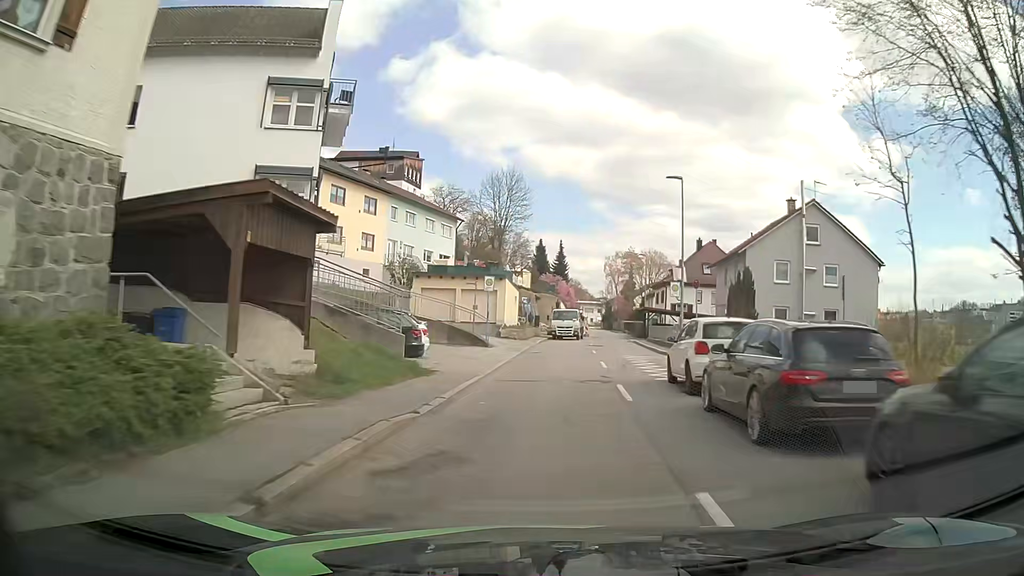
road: tertiary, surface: asphalt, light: Day
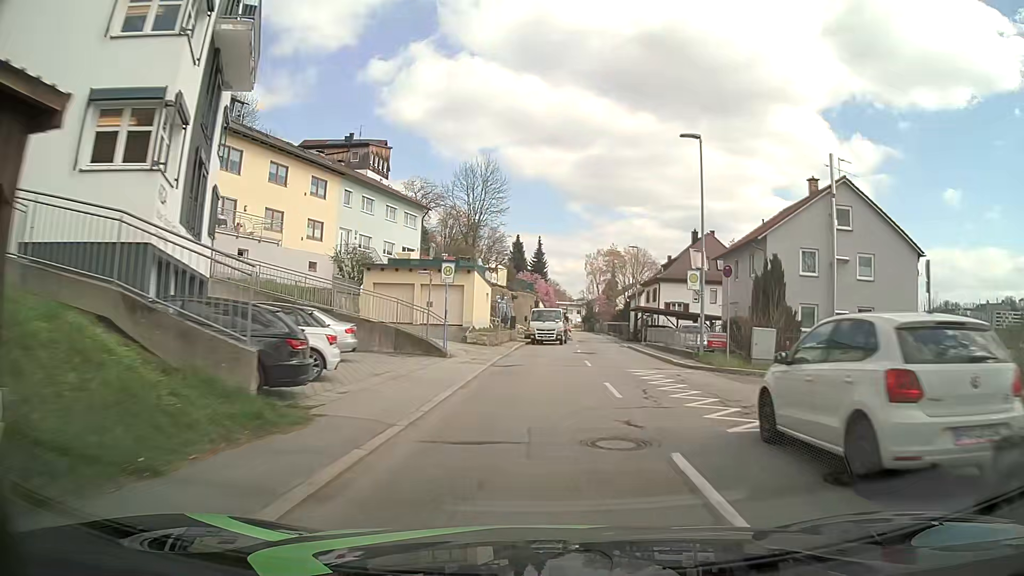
(+0.2, +7.6) m; +2°
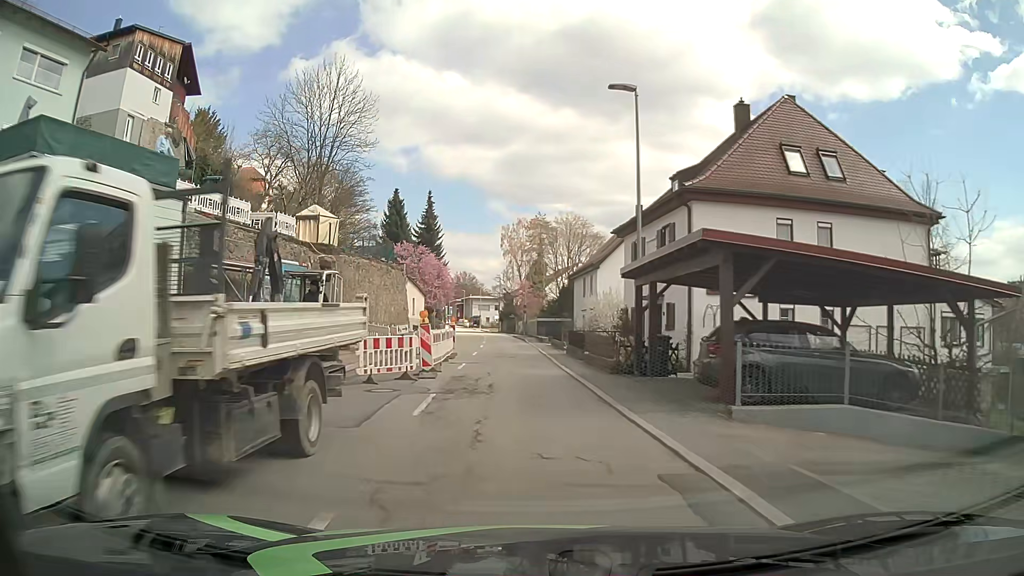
(+3.5, +37.8) m; +6°
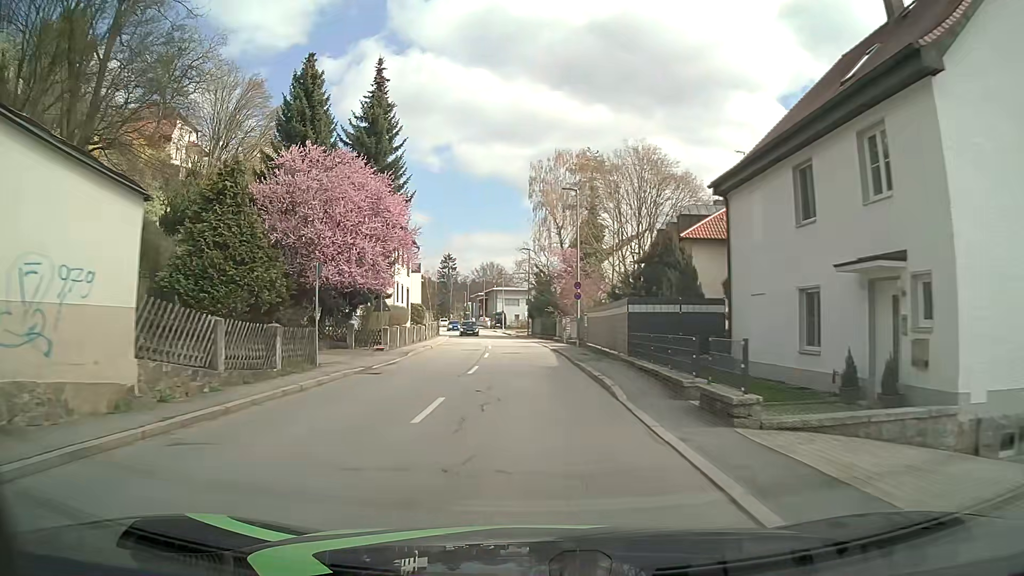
(-1.2, +38.1) m; -3°
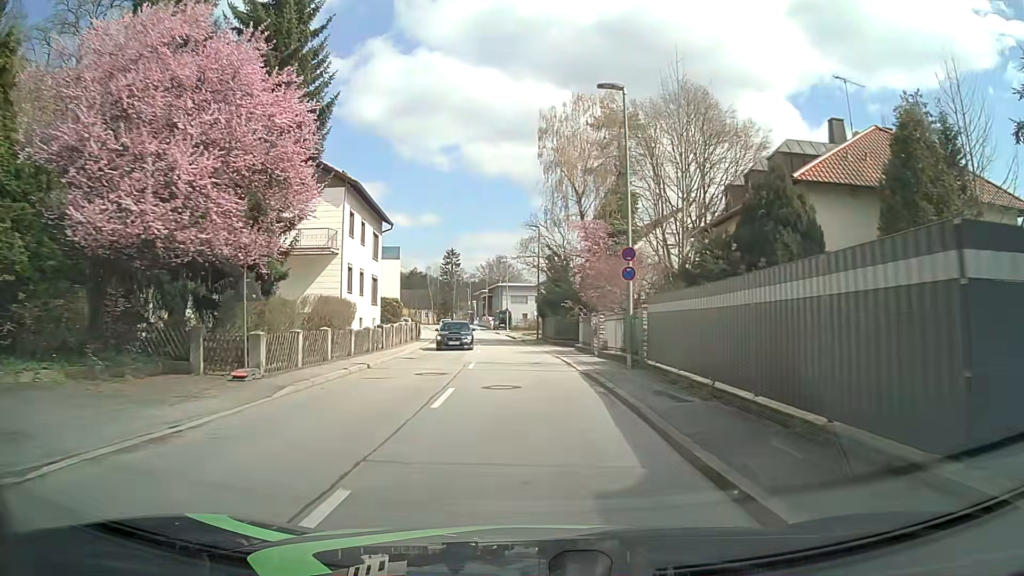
(-0.1, +15.3) m; 0°
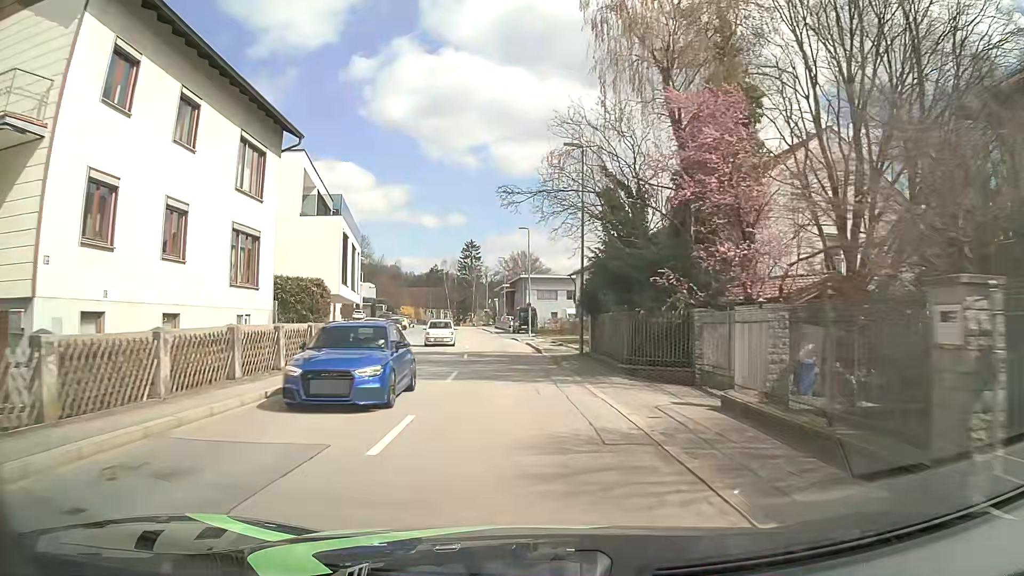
(-0.5, +23.0) m; -3°
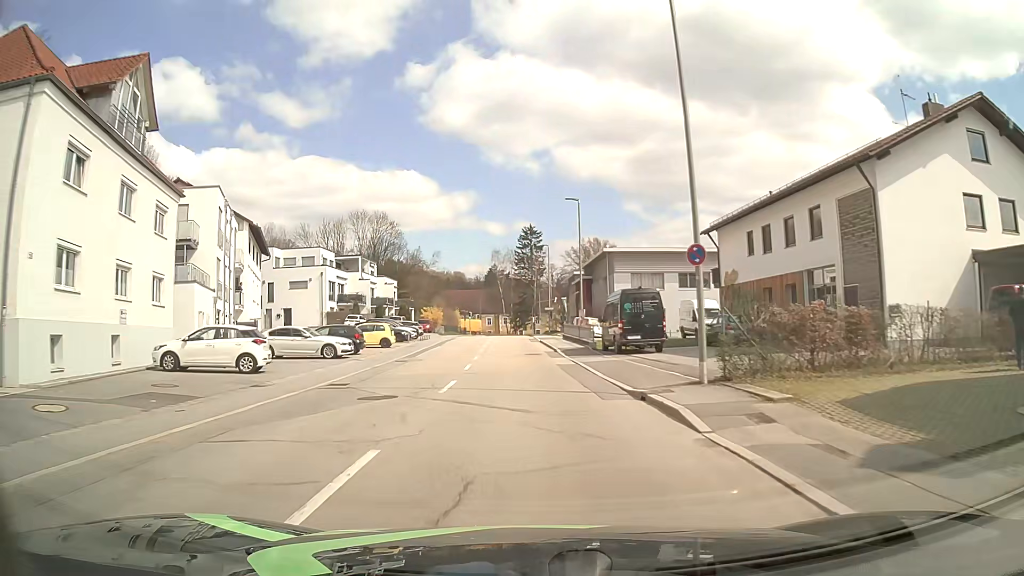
(-1.9, +38.2) m; -6°
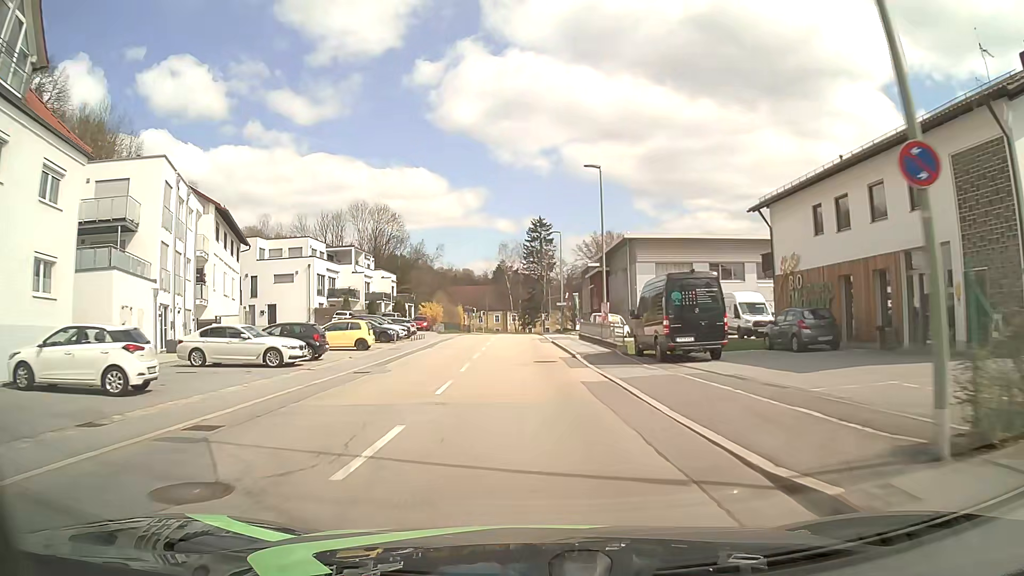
(0.0, +7.6) m; 0°
(0, +10) (0, +20) (-1, +30) (-1, +40) (-1, +50) (-2, +60) (-2, +70) (-1, +80) (+1, +90) (+4, +99) m
